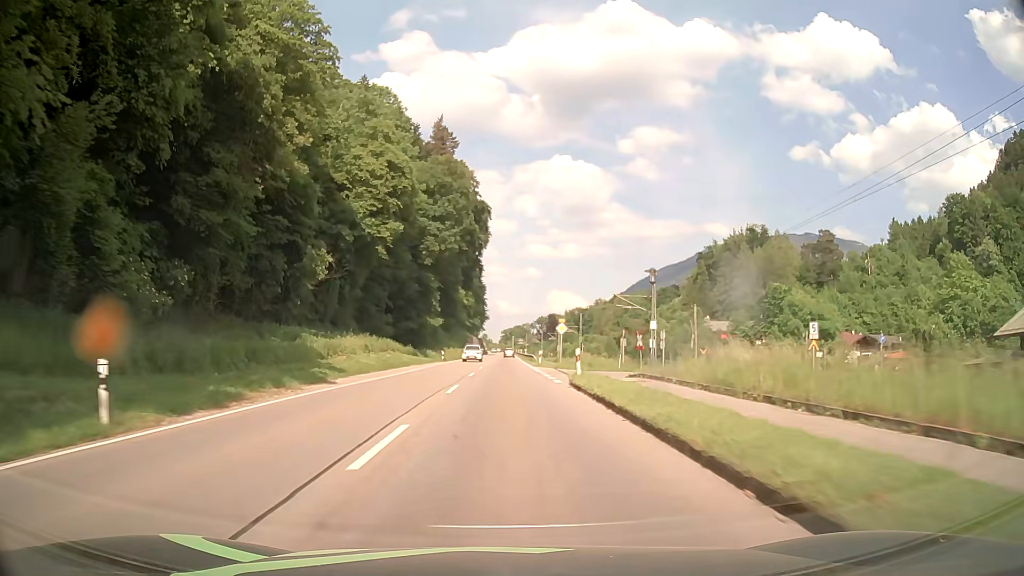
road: primary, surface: asphalt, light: Day
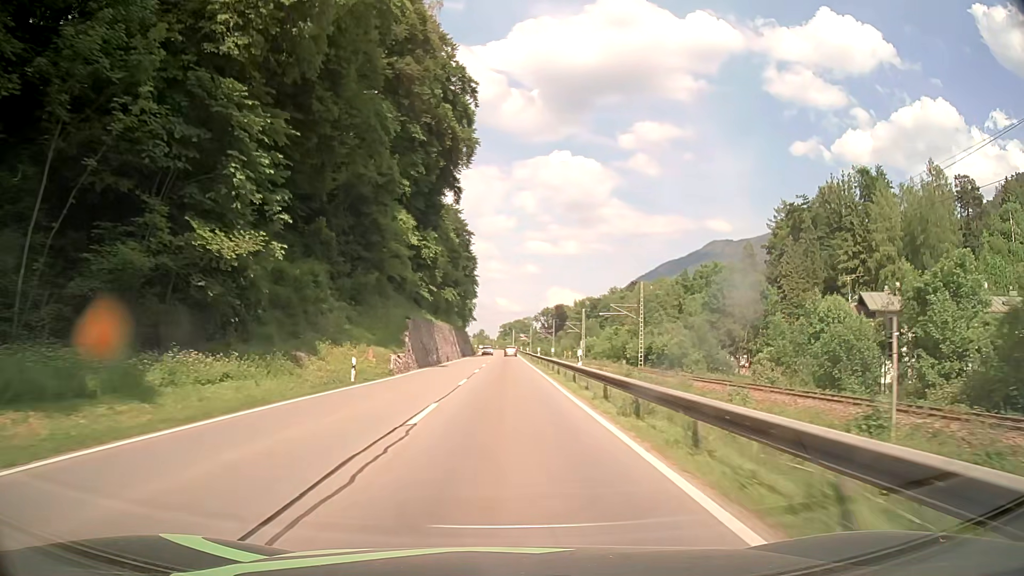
(-0.4, +67.8) m; 0°
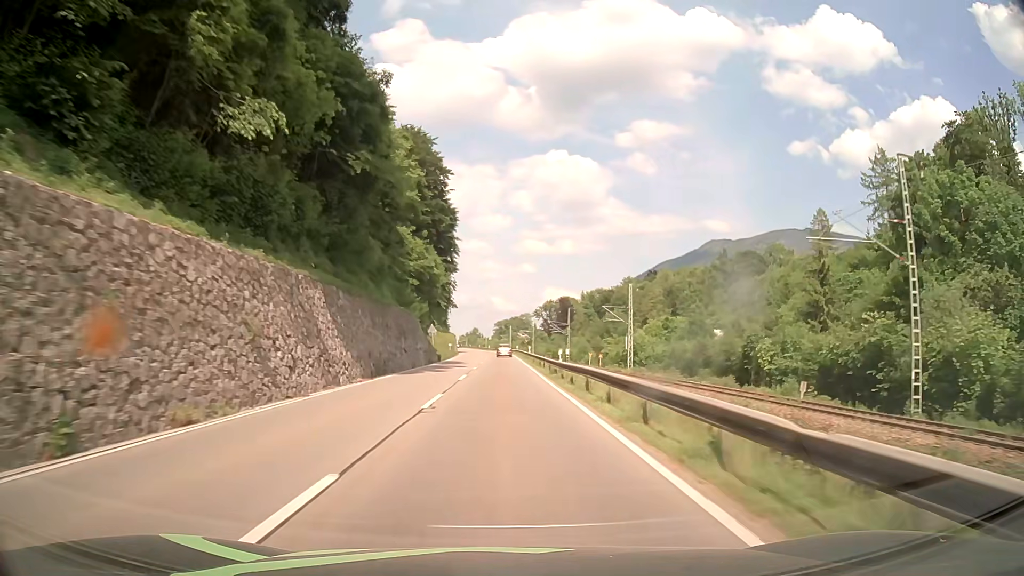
(+0.2, +57.5) m; 0°
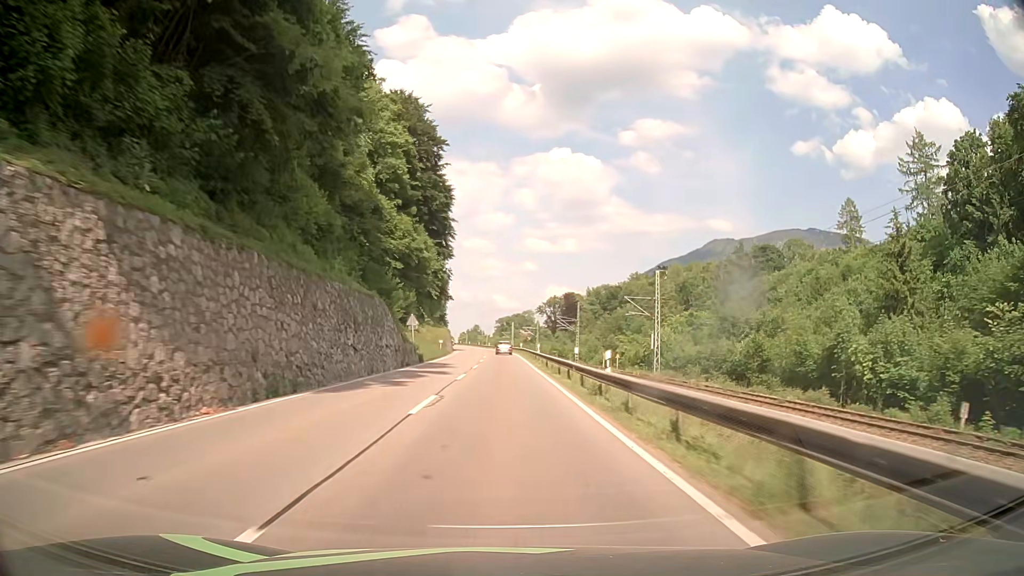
(0.0, +14.3) m; 0°
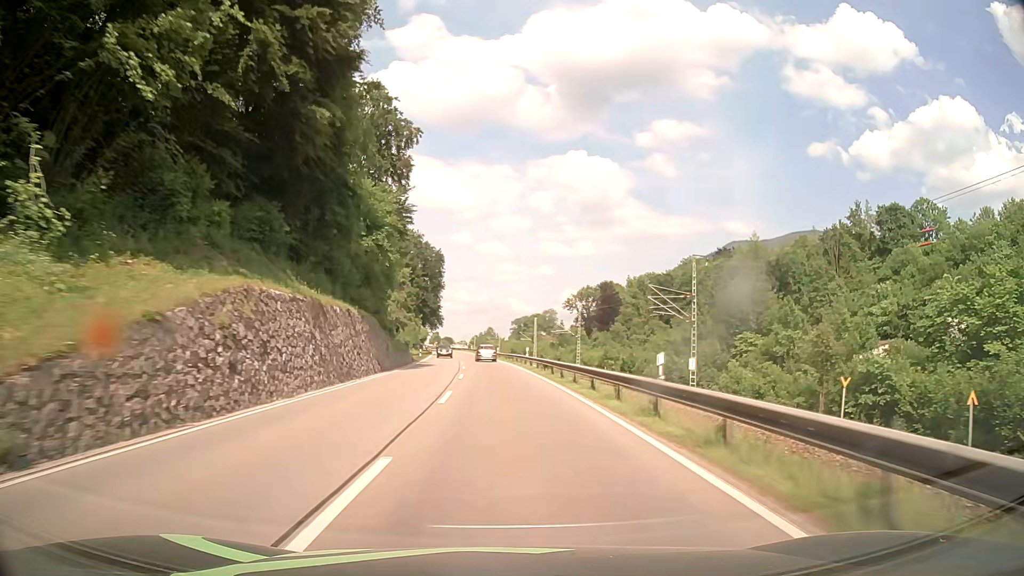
(-0.6, +68.9) m; -1°
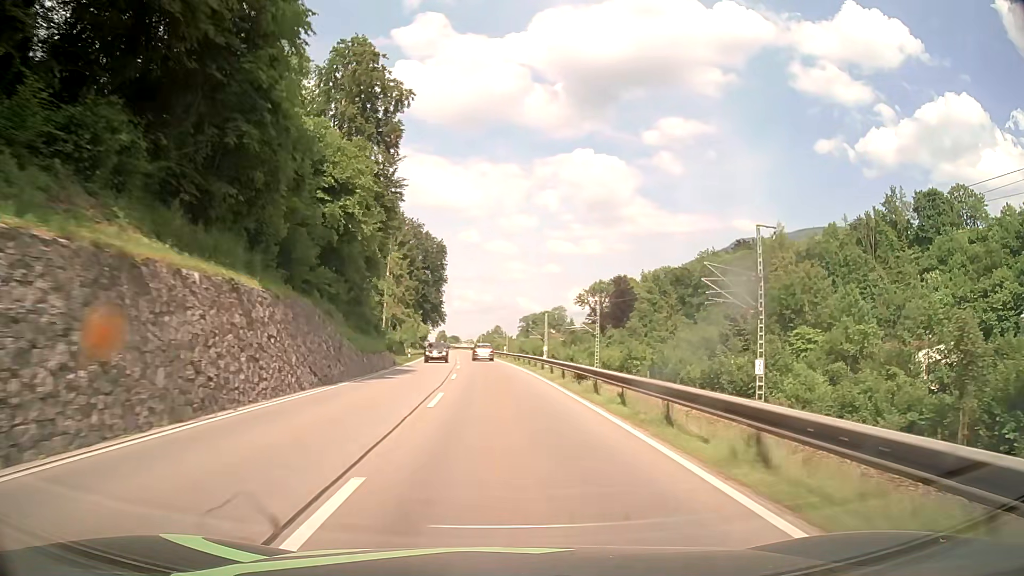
(-0.1, +13.3) m; -1°
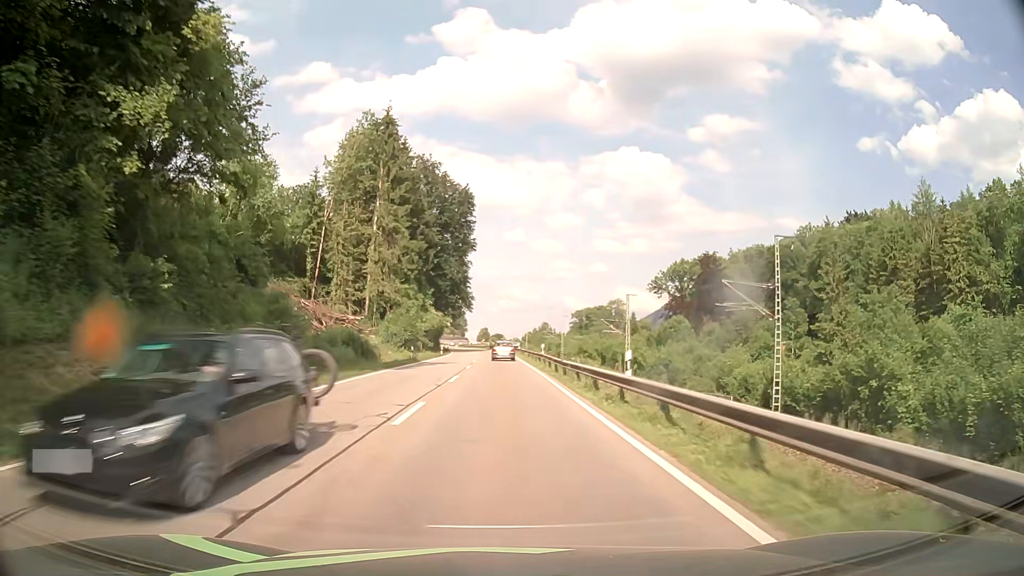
(-1.7, +51.6) m; -4°
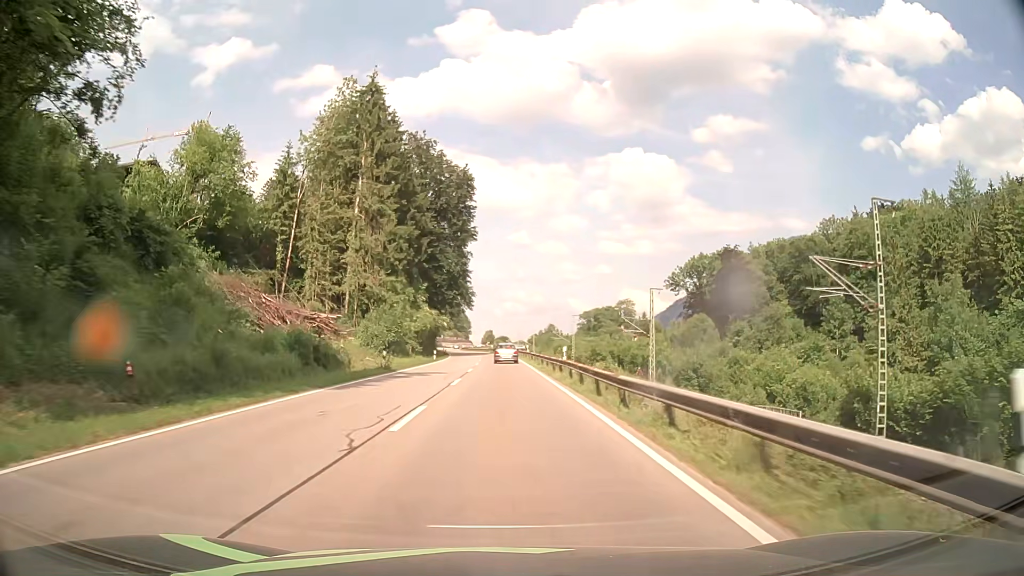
(-0.1, +12.6) m; 0°
(0, +10) (0, +20) (0, +30) (-1, +40) (-1, +50) (-1, +60) (-2, +70) (-2, +80) (-3, +90) (-4, +100) m
